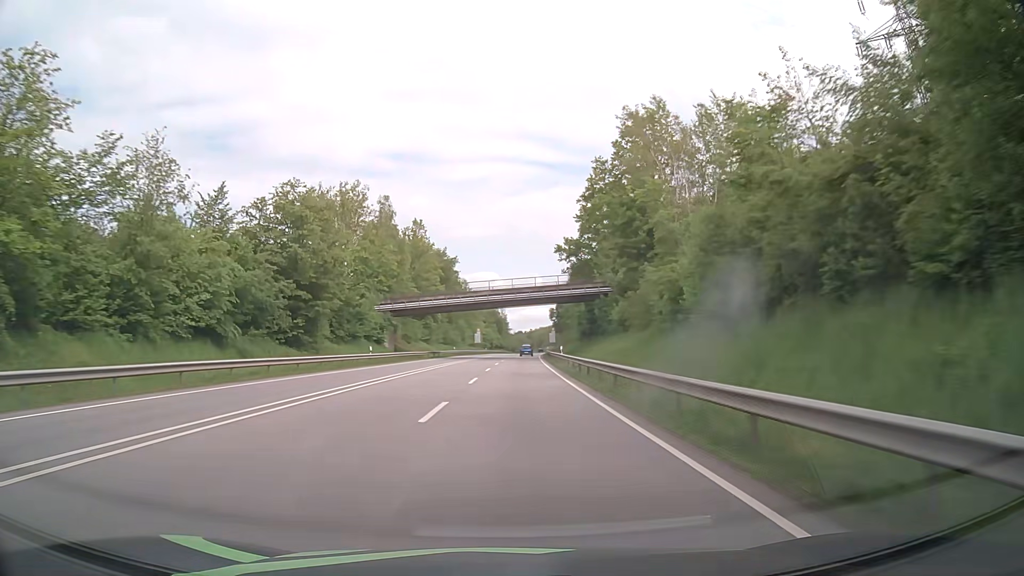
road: primary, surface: asphalt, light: Day
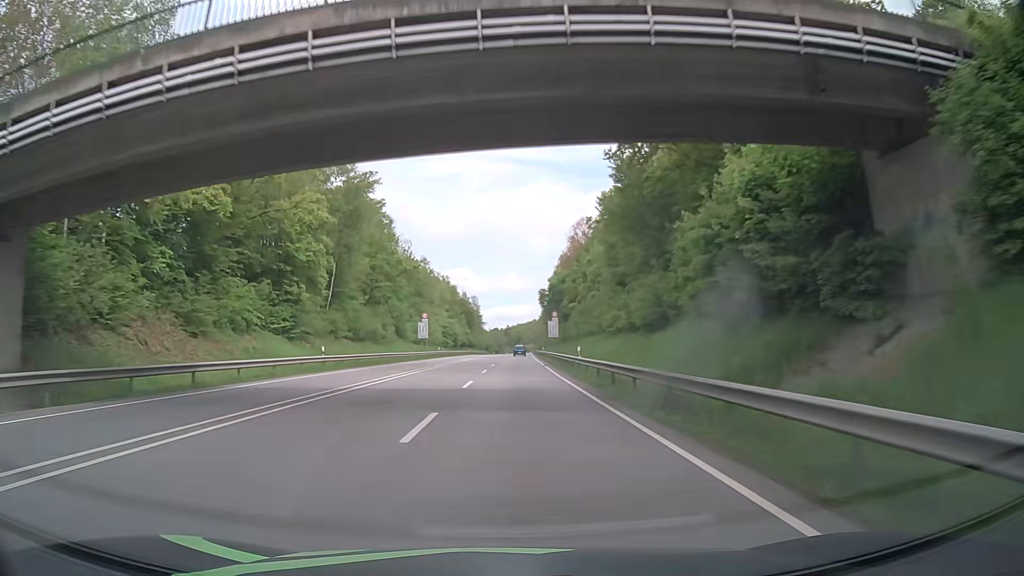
(+1.1, +62.9) m; +2°
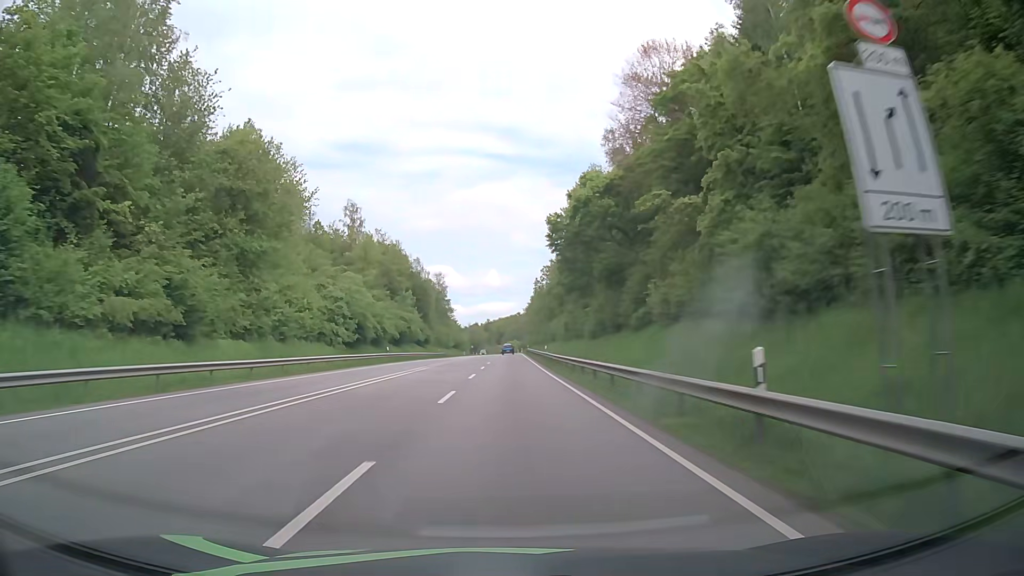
(+1.4, +78.3) m; +2°
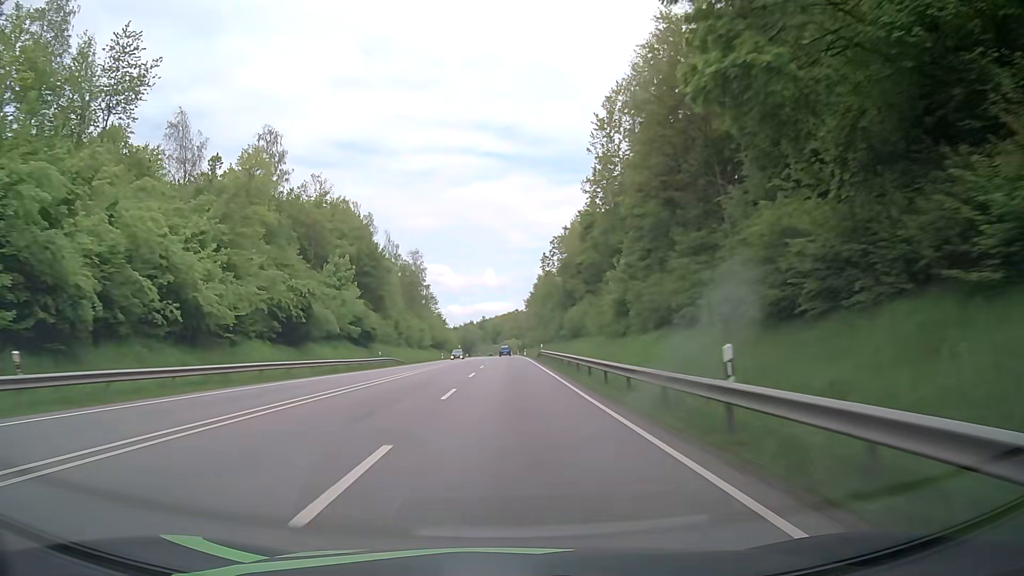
(+0.1, +47.1) m; 0°
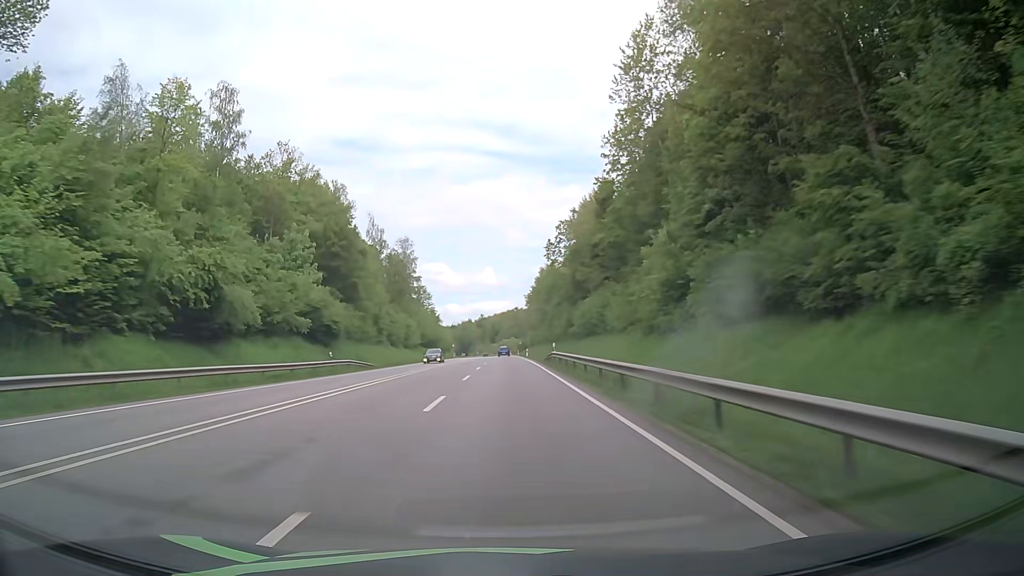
(0.0, +15.7) m; 0°
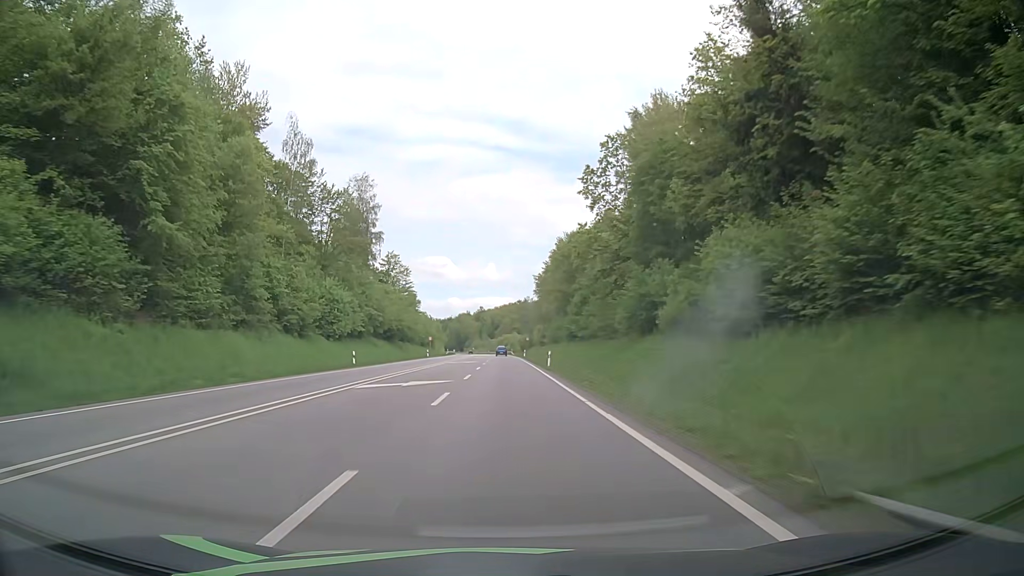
(+0.3, +47.1) m; 0°
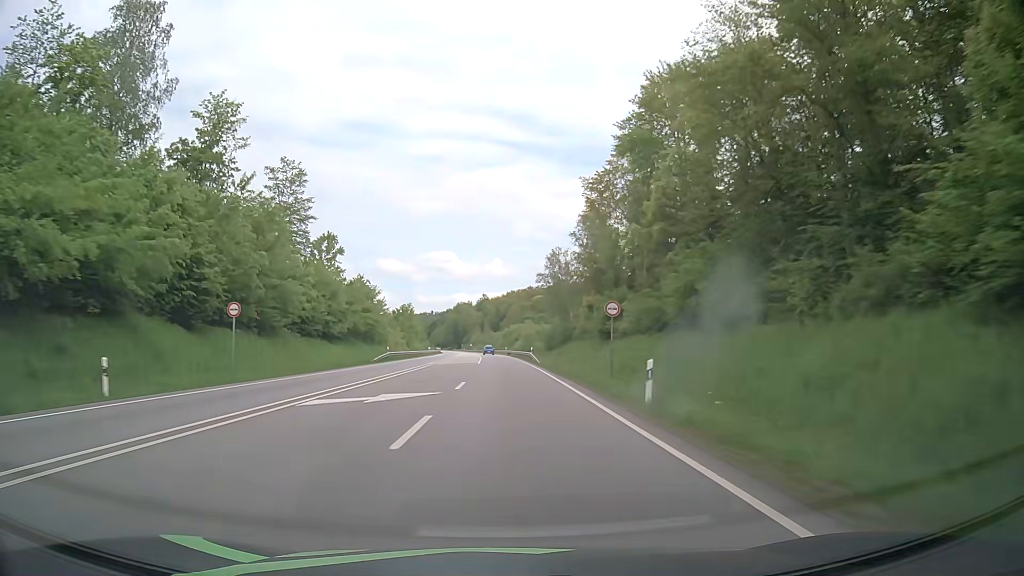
(+0.1, +79.0) m; 0°
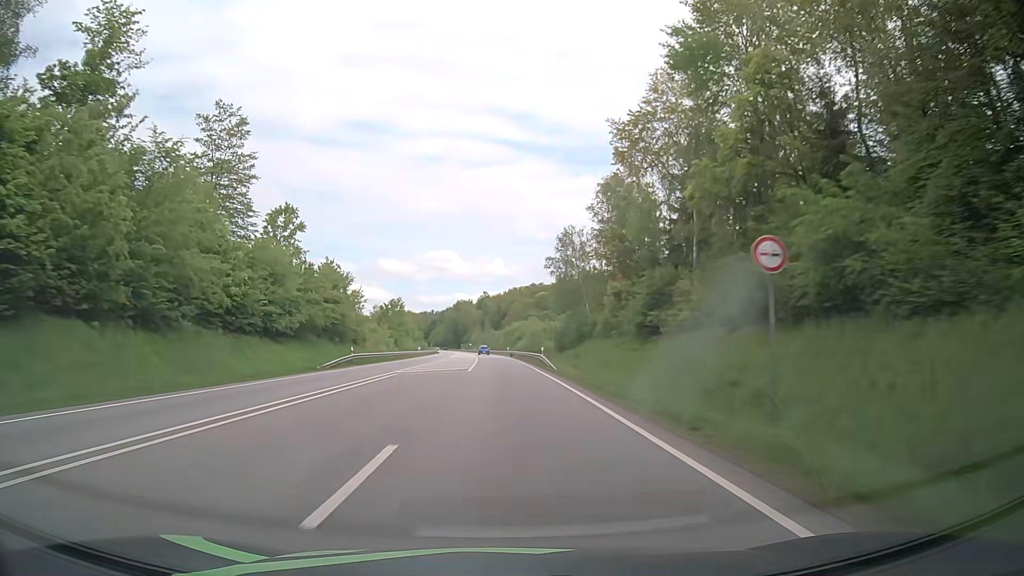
(-0.1, +15.9) m; 0°
(0, +10) (0, +20) (0, +30) (0, +40) (-1, +50) (-1, +60) (-1, +70) (-2, +80) (-2, +90) (-3, +100) m
